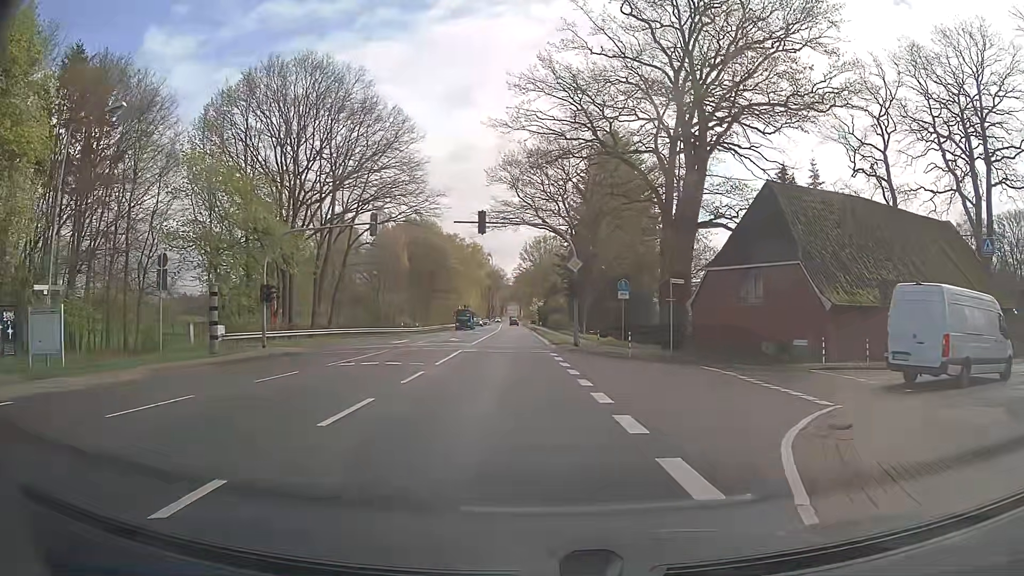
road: primary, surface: asphalt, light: Day
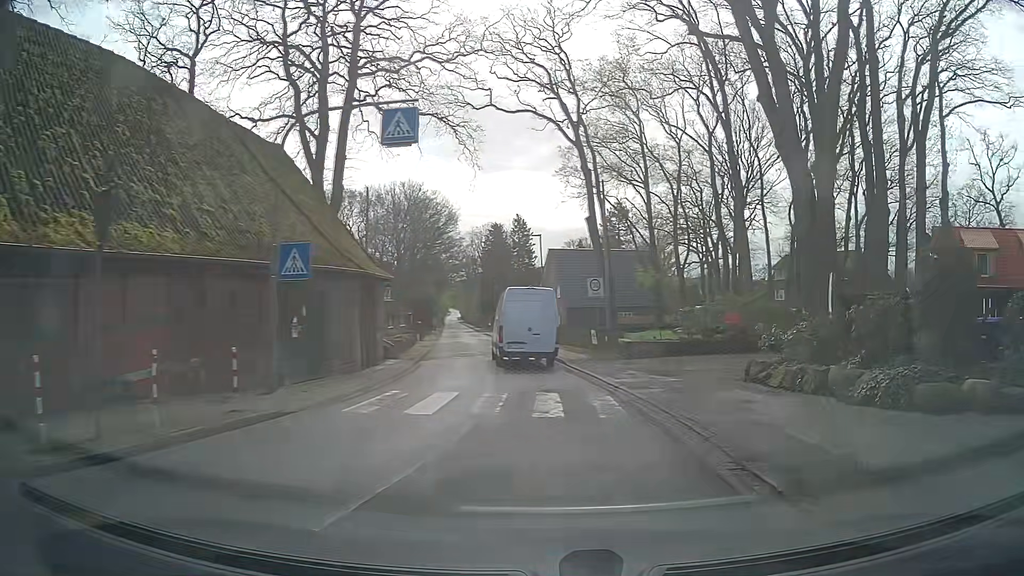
(+8.3, +16.2) m; +61°
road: unclassified
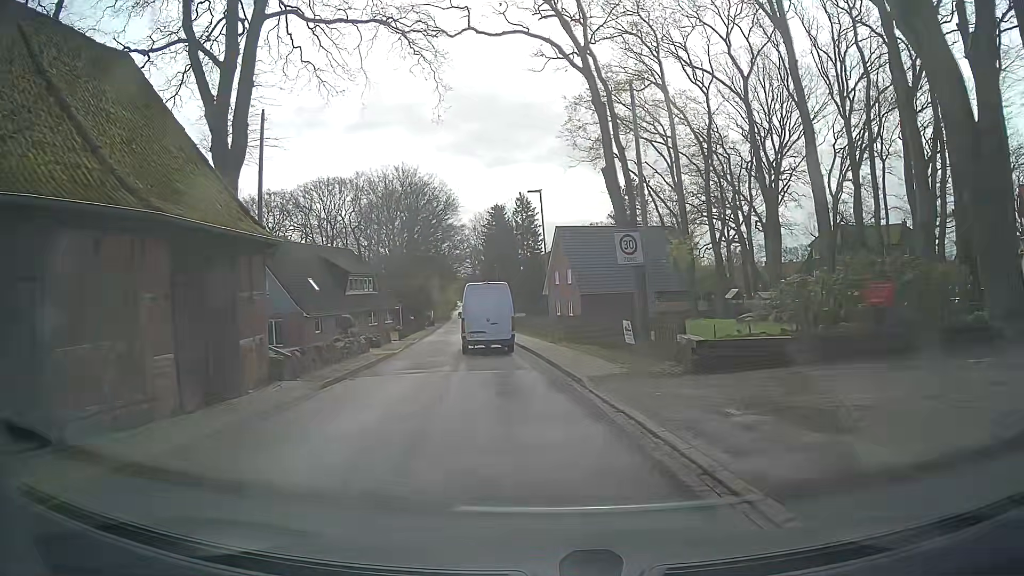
(+0.5, +11.6) m; 0°
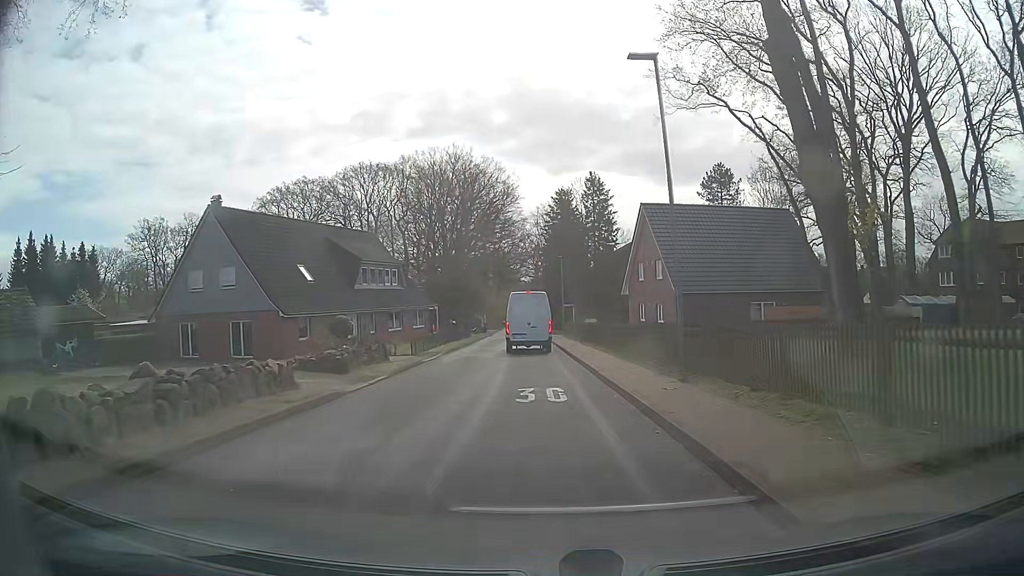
(-1.1, +16.1) m; -6°
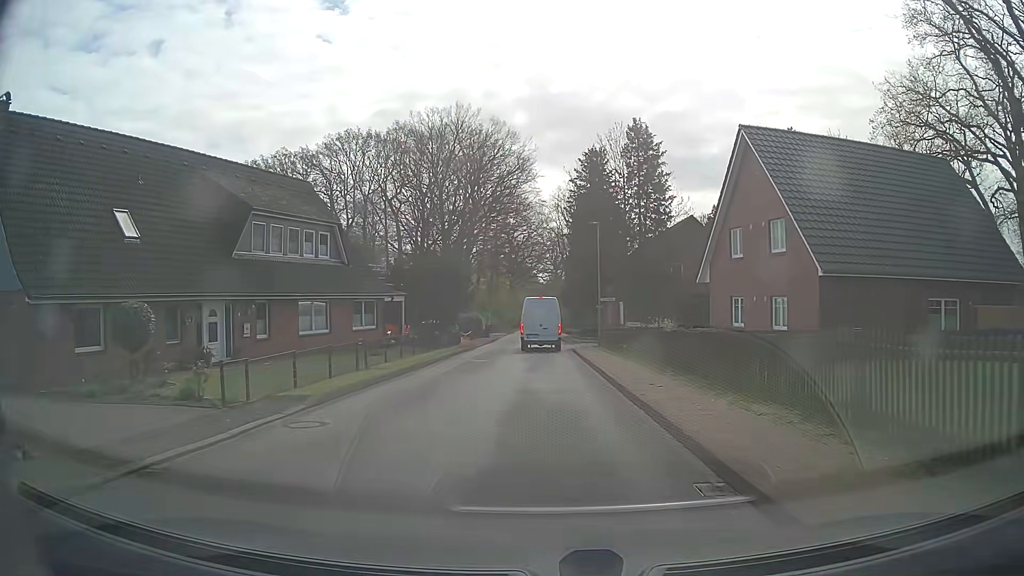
(-0.1, +20.6) m; 0°
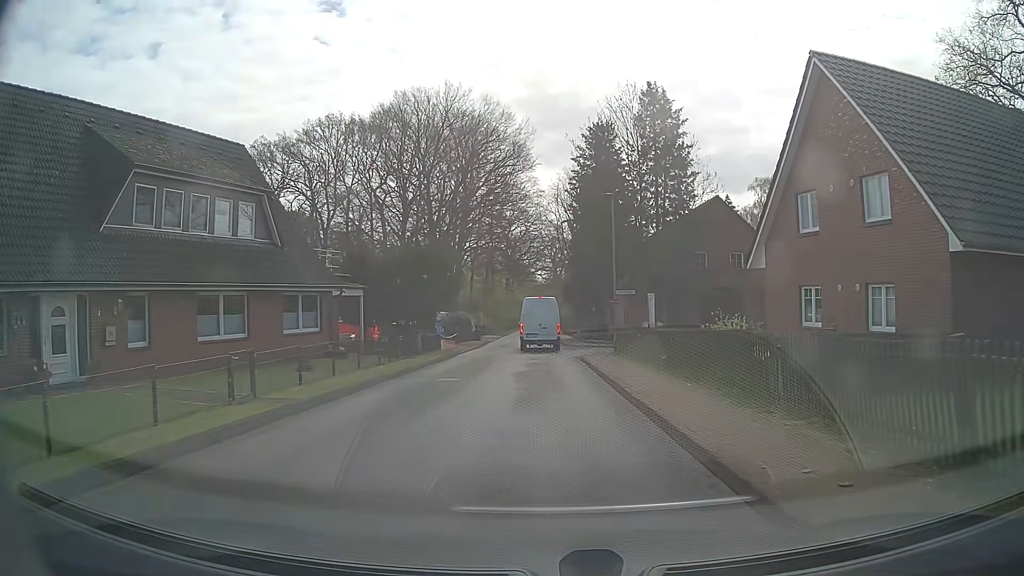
(-0.2, +8.4) m; -1°
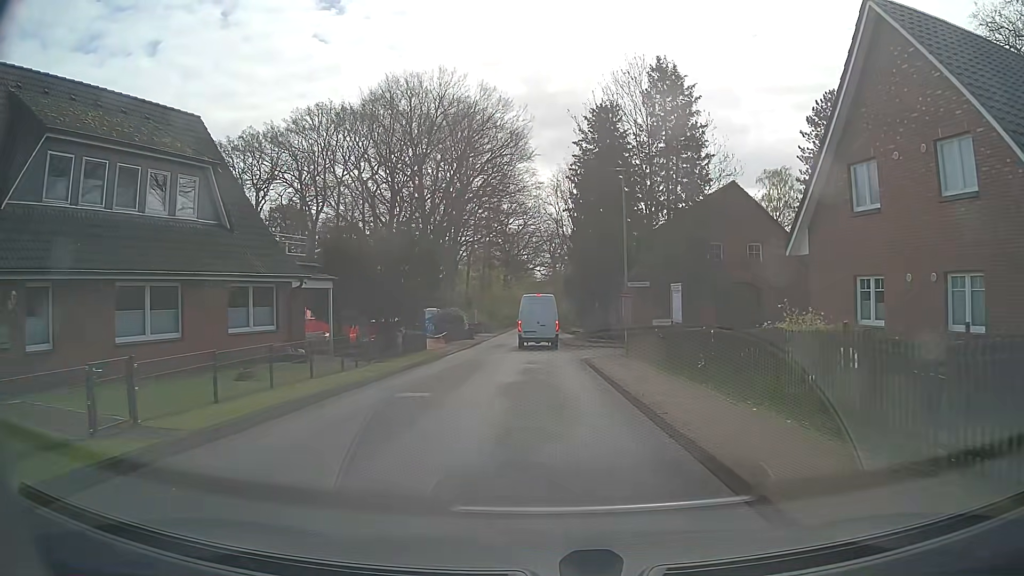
(0.0, +4.1) m; 0°
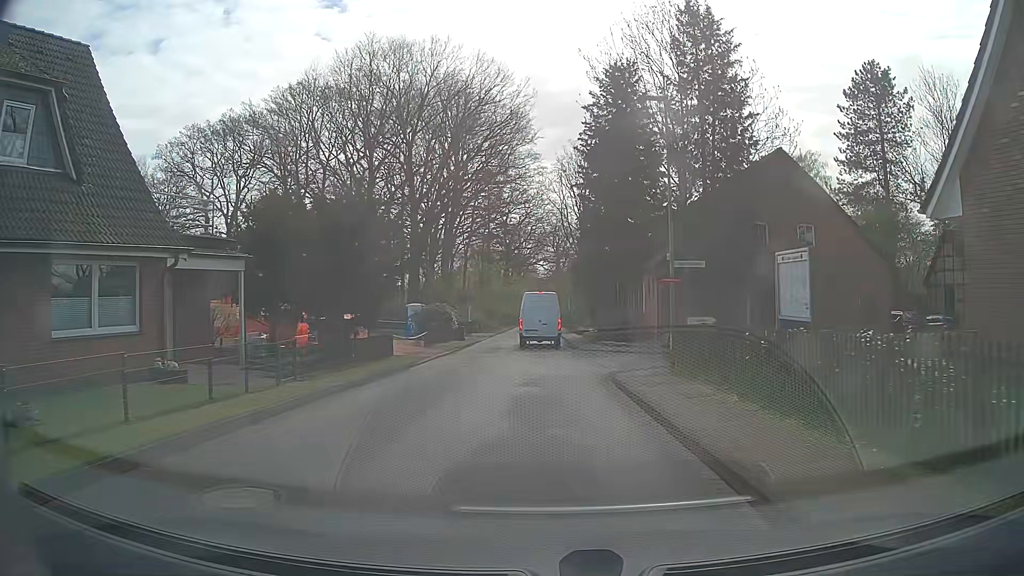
(0.0, +7.8) m; +1°
(0, +10) (0, +20) (-1, +30) (-1, +40) (-1, +50) (-1, +60) (-1, +70) (-2, +80) (-2, +90) (-2, +100) m
